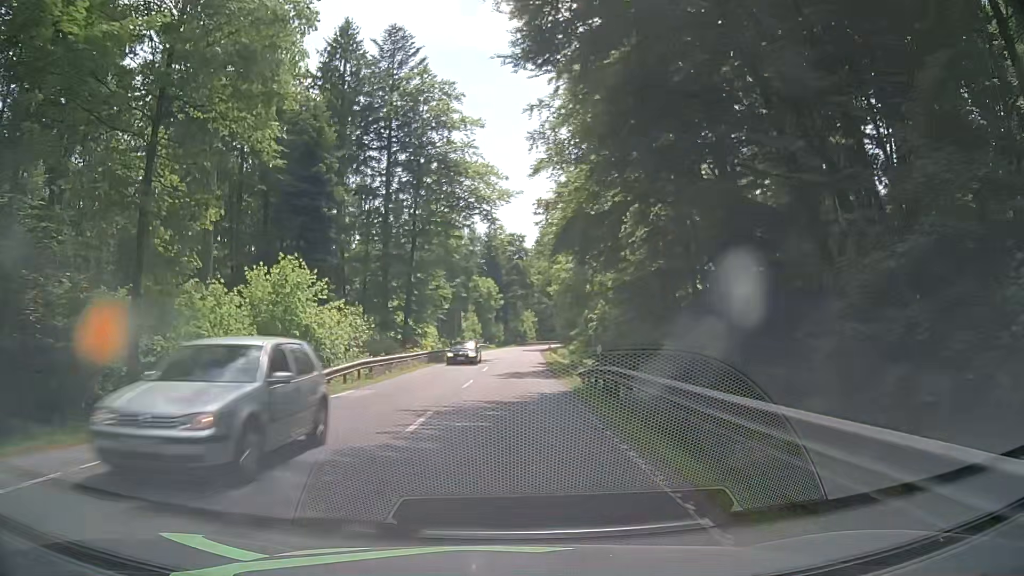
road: secondary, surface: asphalt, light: Day
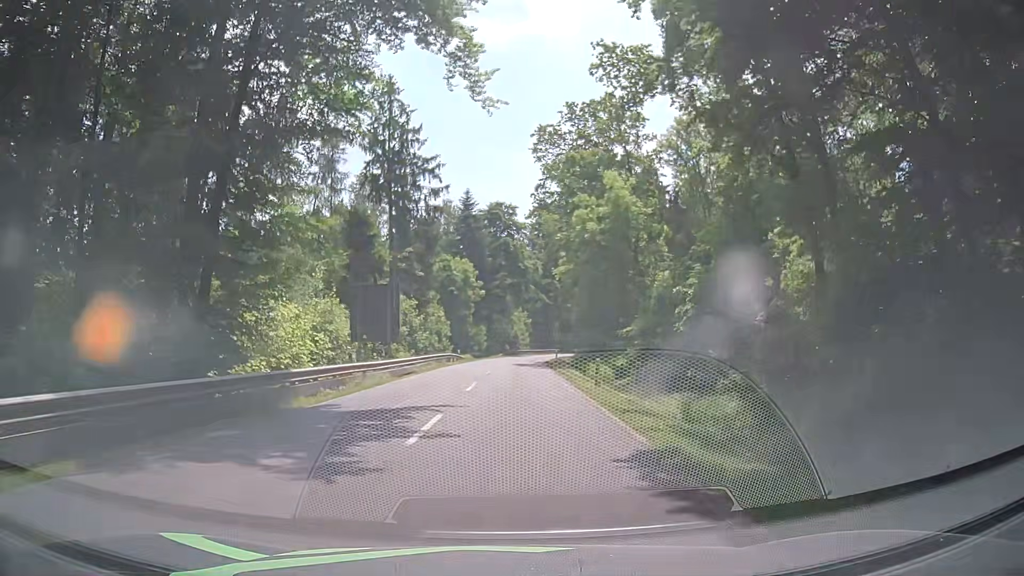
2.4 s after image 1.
(+0.5, +34.4) m; +2°
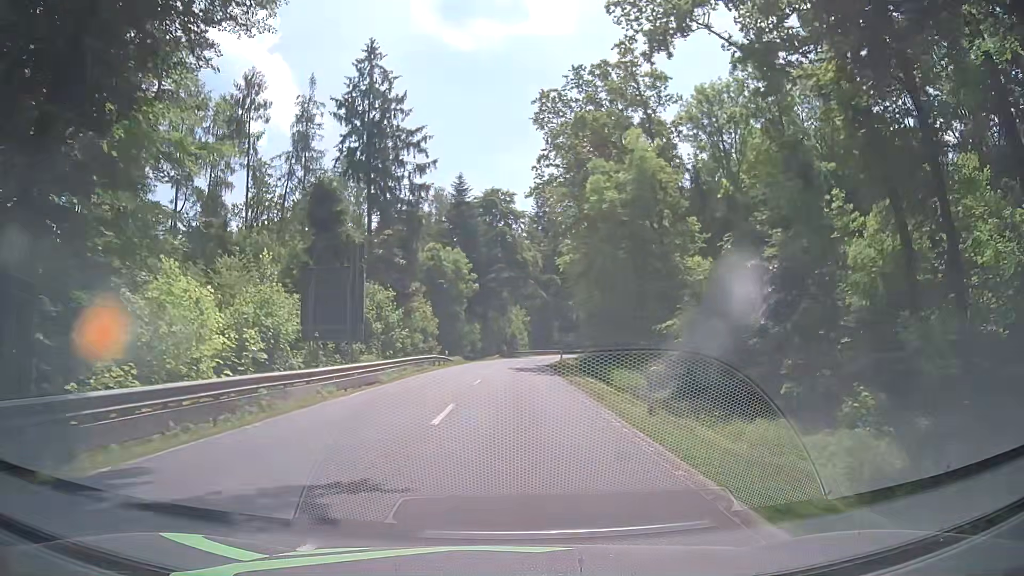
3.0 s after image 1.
(-0.1, +8.6) m; -1°
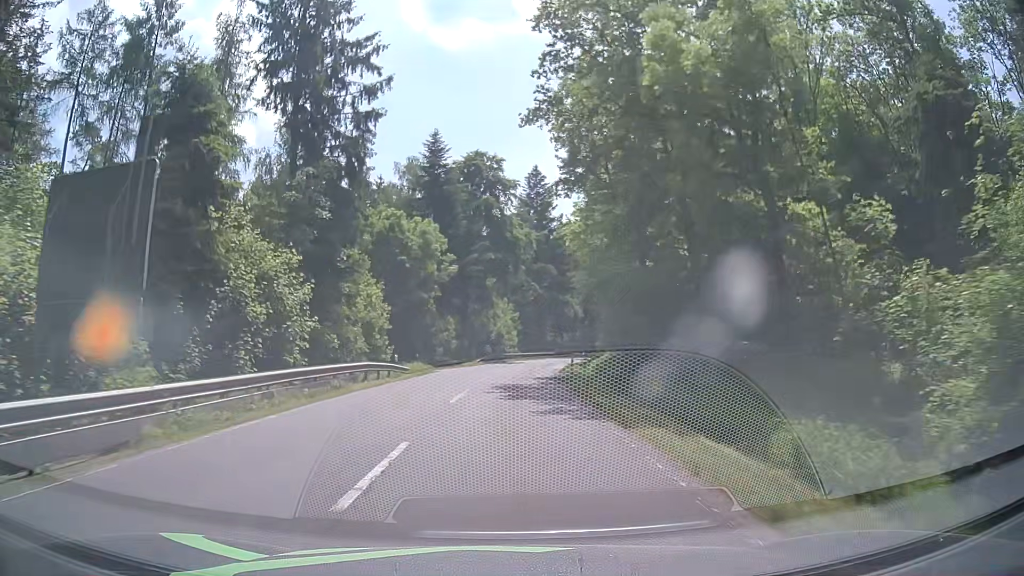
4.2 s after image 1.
(+0.1, +17.2) m; +1°
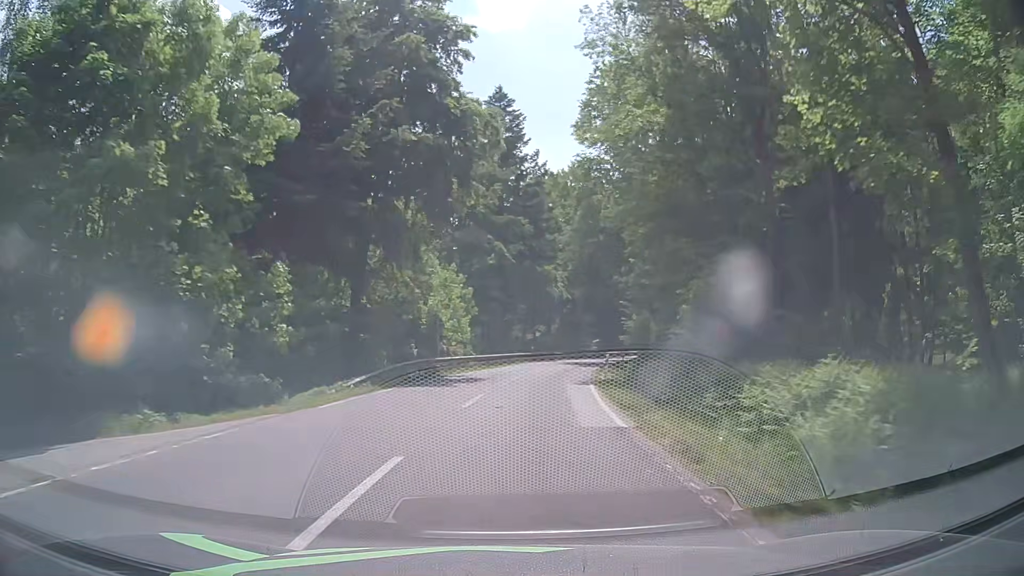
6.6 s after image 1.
(+1.2, +34.9) m; +5°
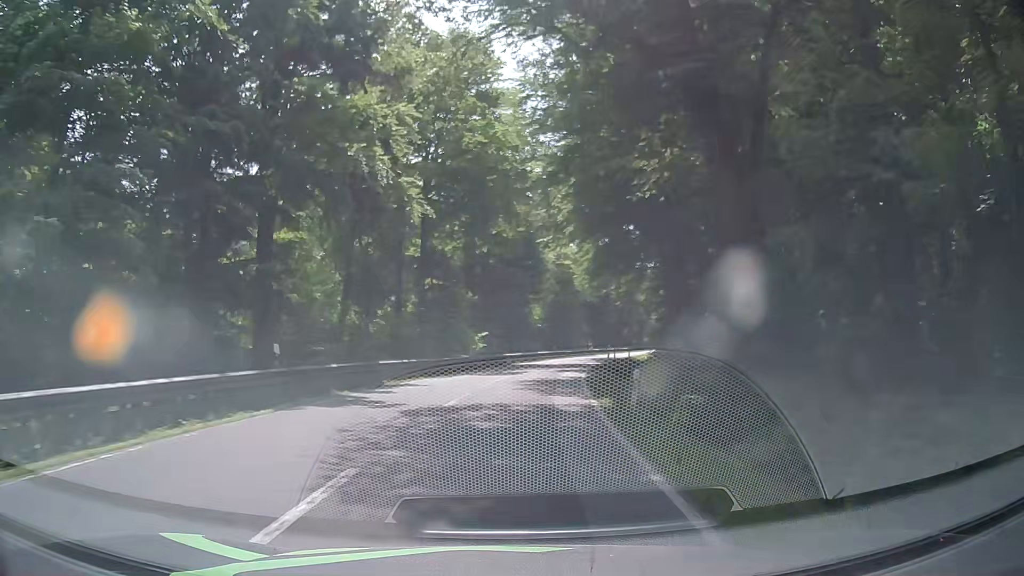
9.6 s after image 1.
(+4.0, +44.9) m; +11°
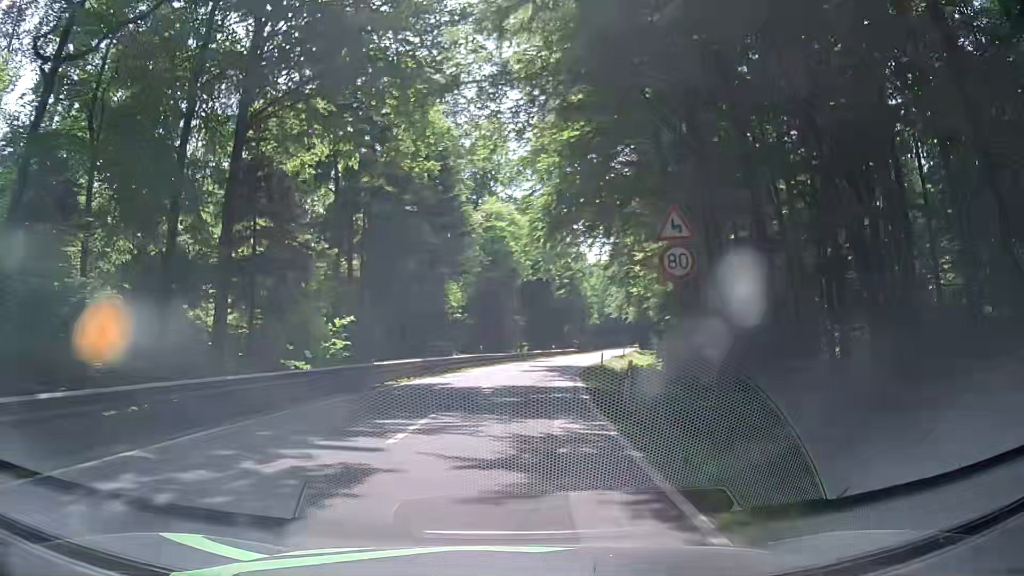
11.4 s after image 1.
(+1.3, +27.3) m; +6°
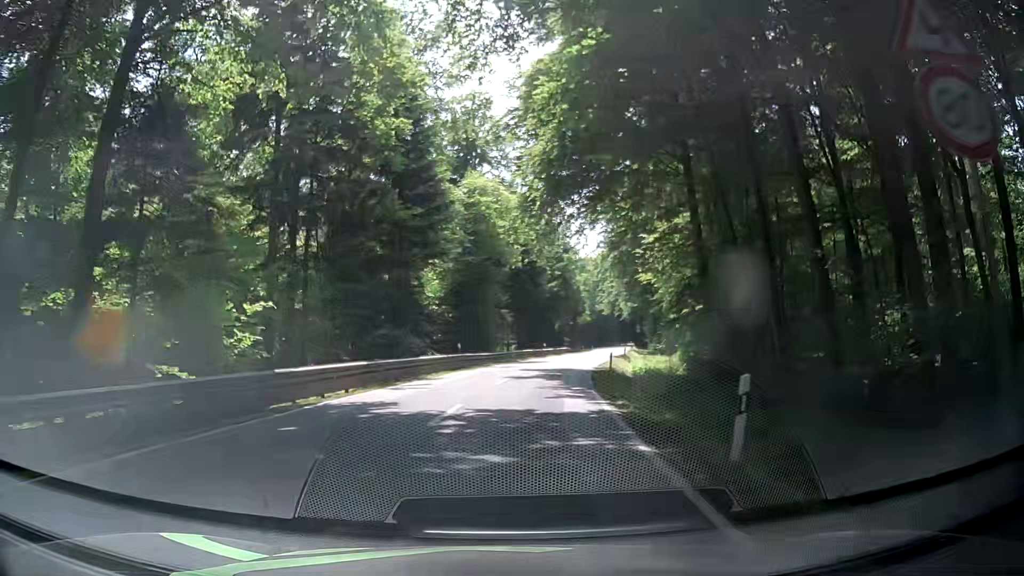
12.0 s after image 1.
(+0.2, +9.1) m; +1°
